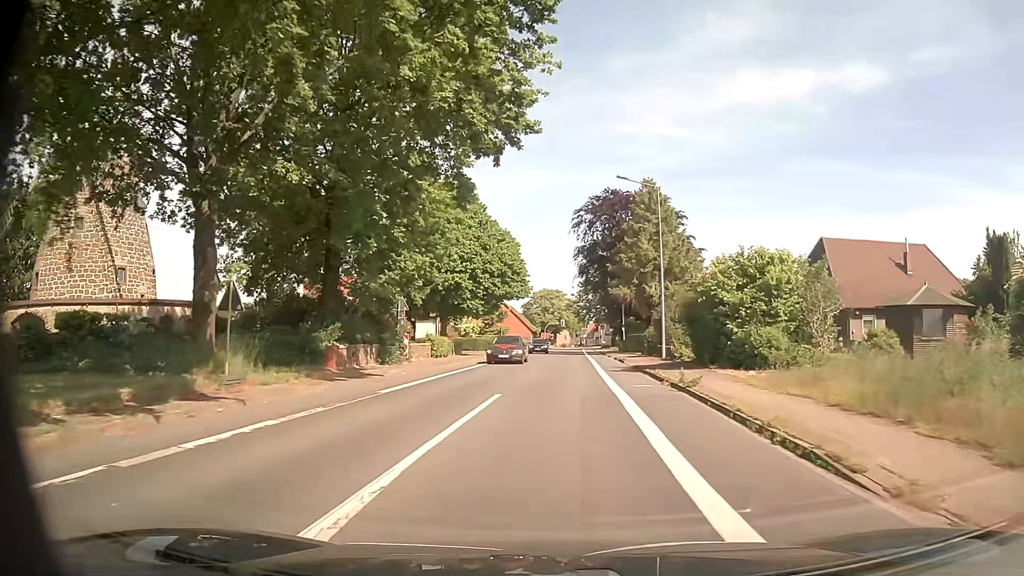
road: secondary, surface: asphalt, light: Day
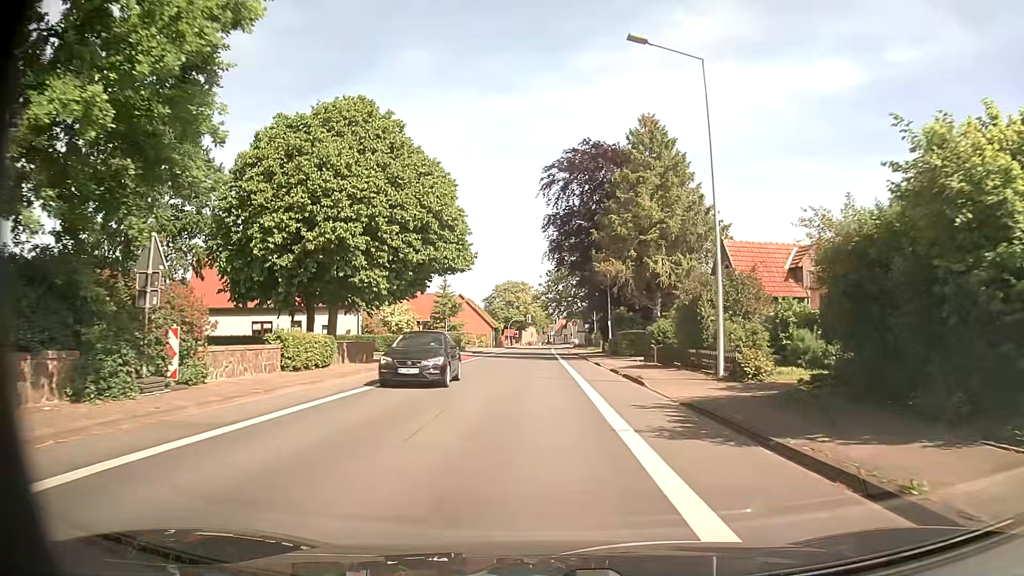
(+0.6, +18.0) m; +3°
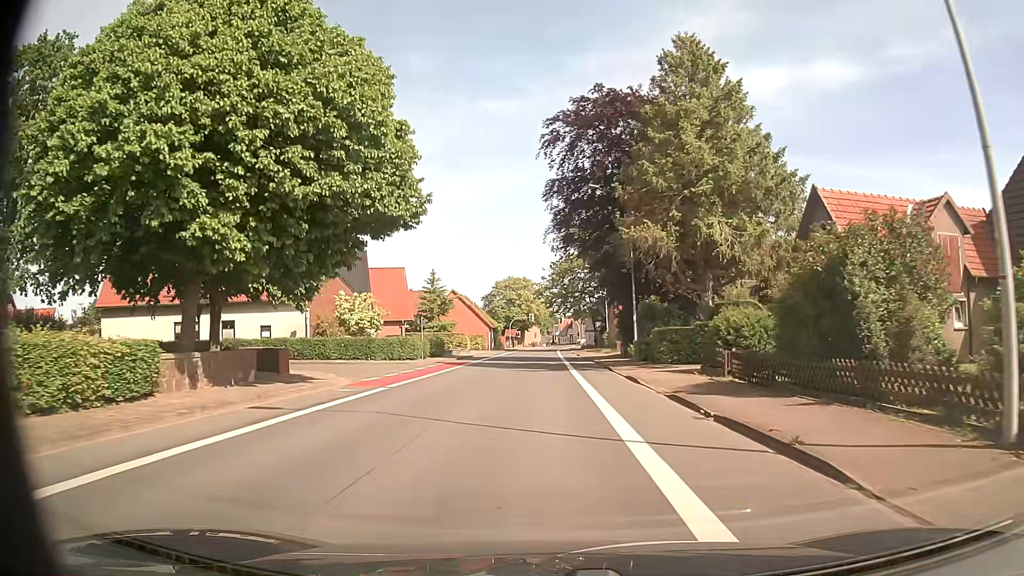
(0.0, +12.5) m; 0°
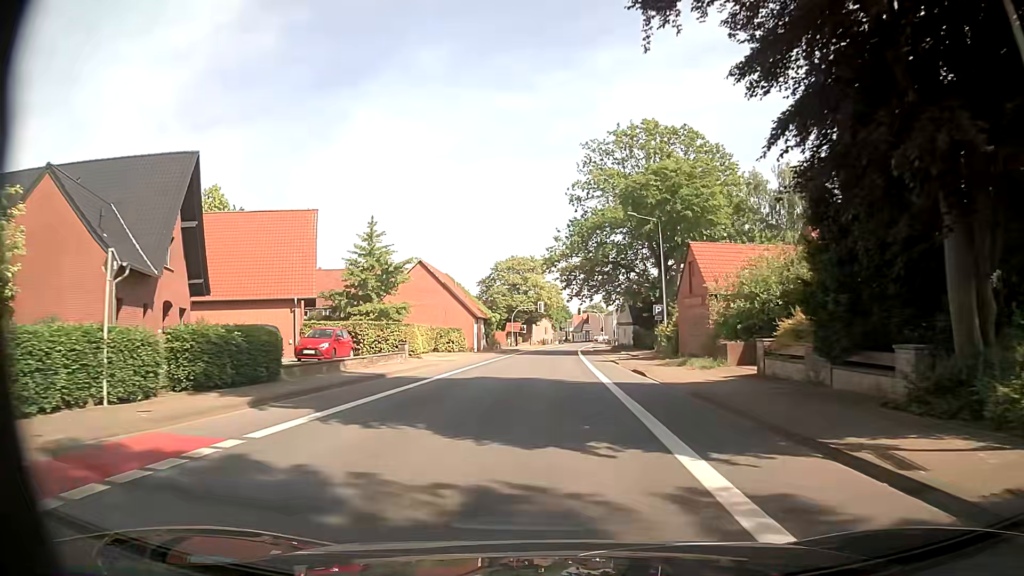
(-0.6, +33.0) m; -2°
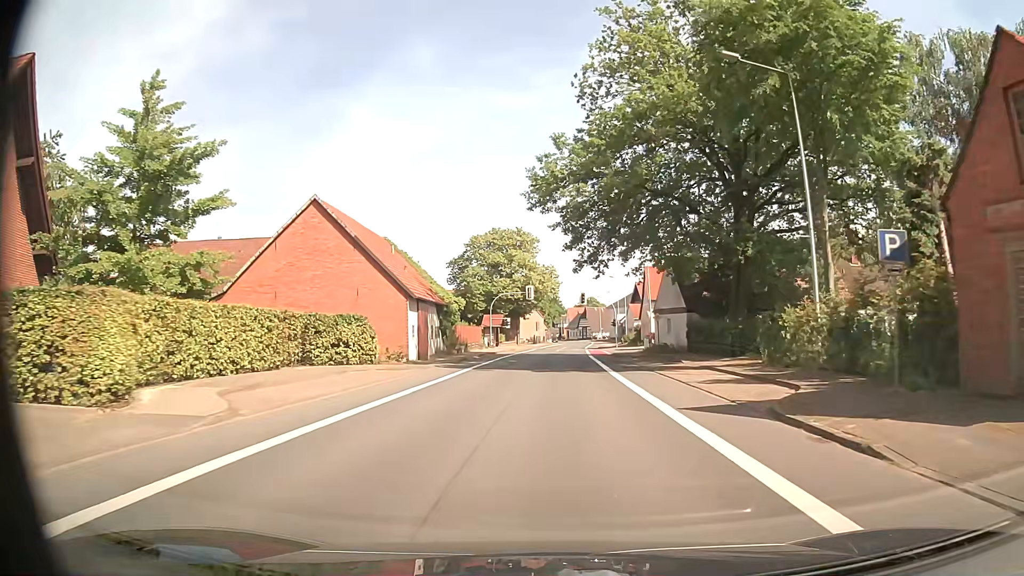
(+0.3, +28.3) m; +1°
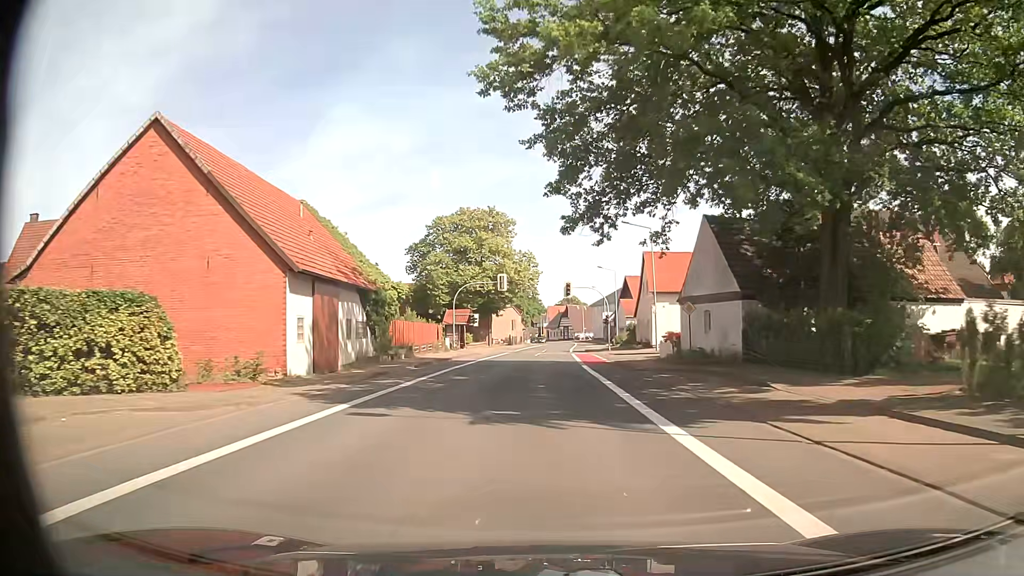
(+0.3, +14.8) m; +1°
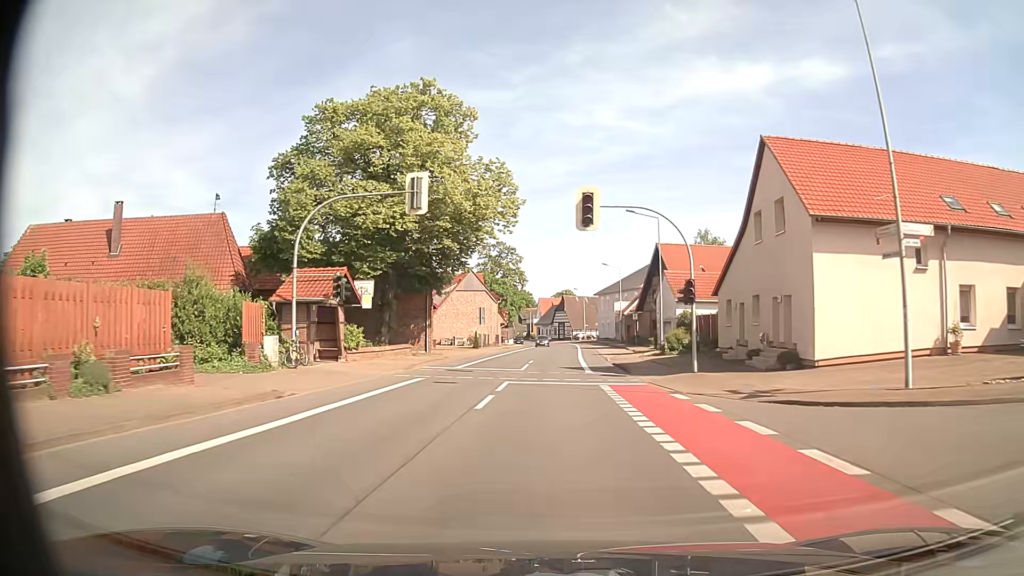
(+0.9, +38.5) m; +1°
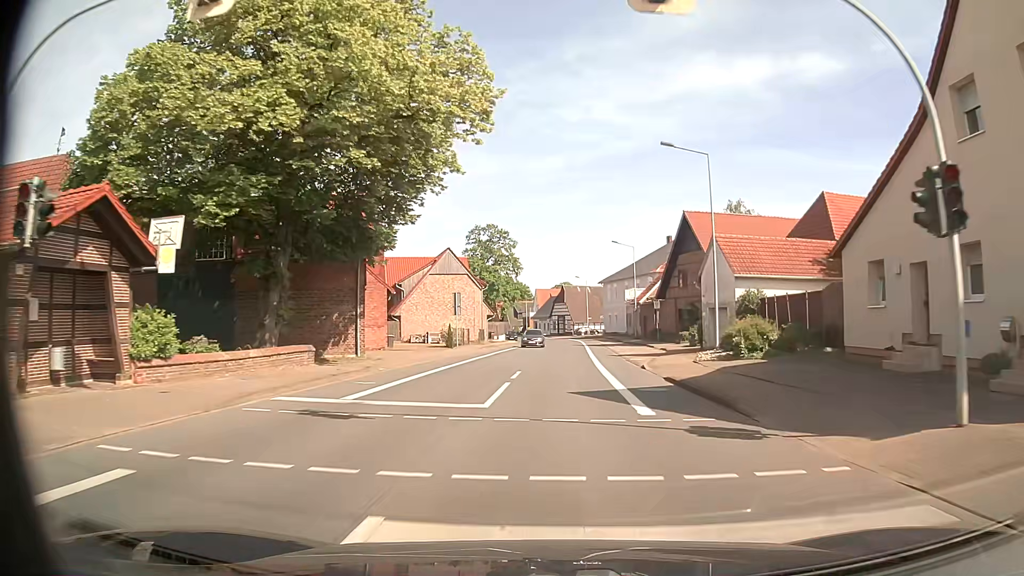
(+0.1, +16.0) m; +1°
(0, +10) (0, +20) (0, +30) (+1, +40) (+1, +50) (+2, +60) (+2, +70) (+2, +80) (+2, +90) (+1, +100) m
